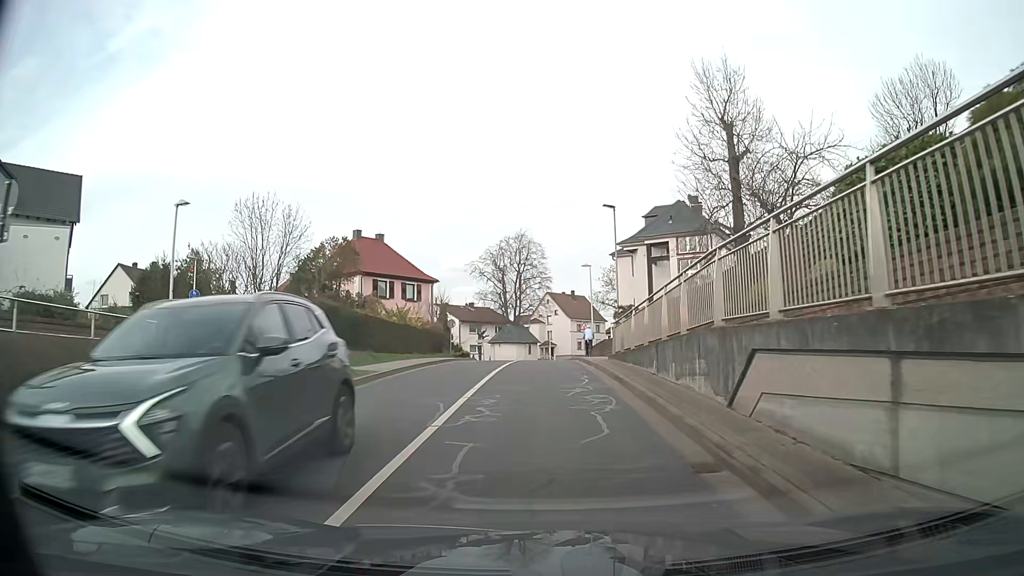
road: unclassified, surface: asphalt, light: Day
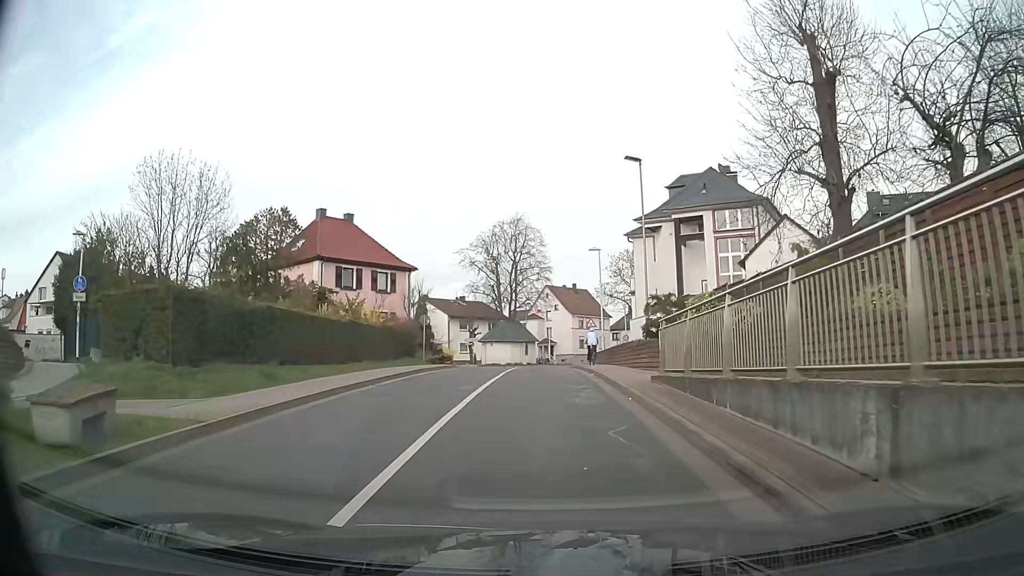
(0.0, +10.0) m; 0°
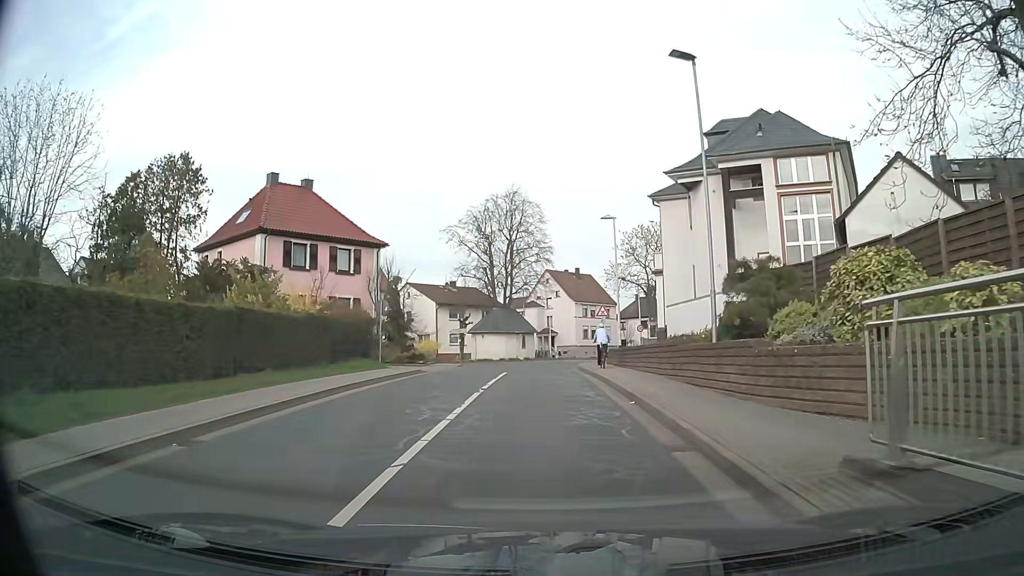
(0.0, +9.8) m; 0°
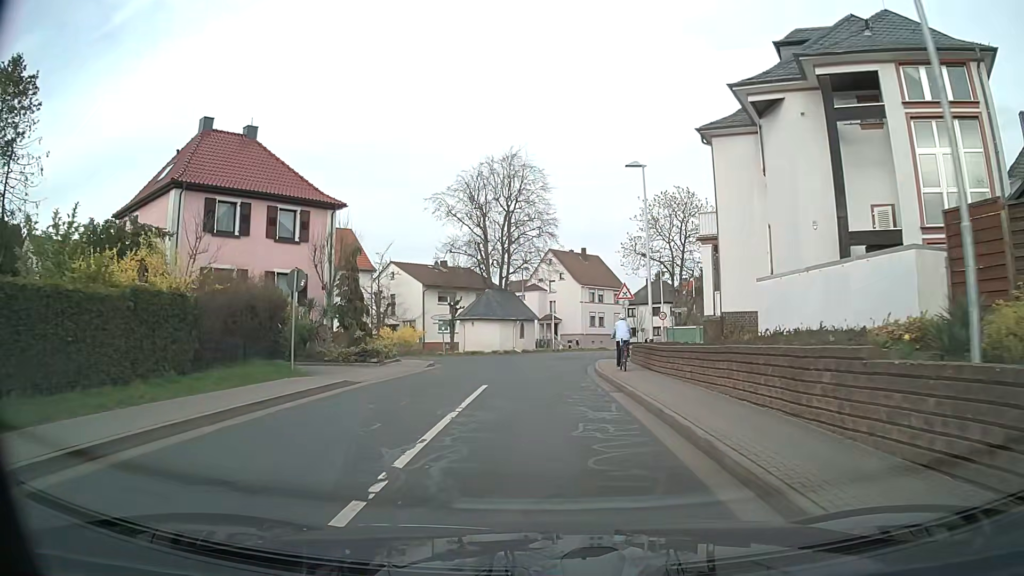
(0.0, +9.8) m; -1°
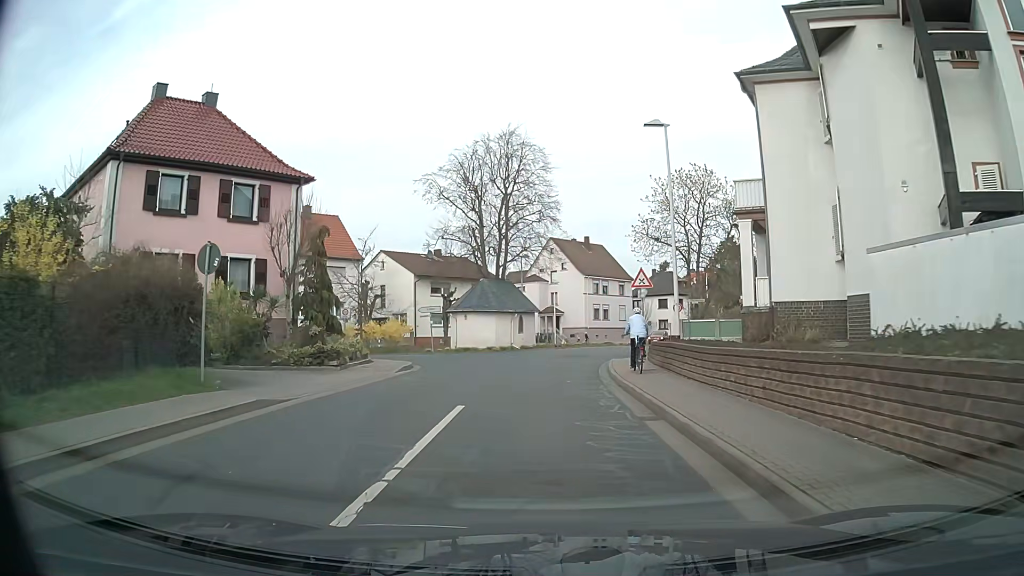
(0.0, +4.9) m; +1°
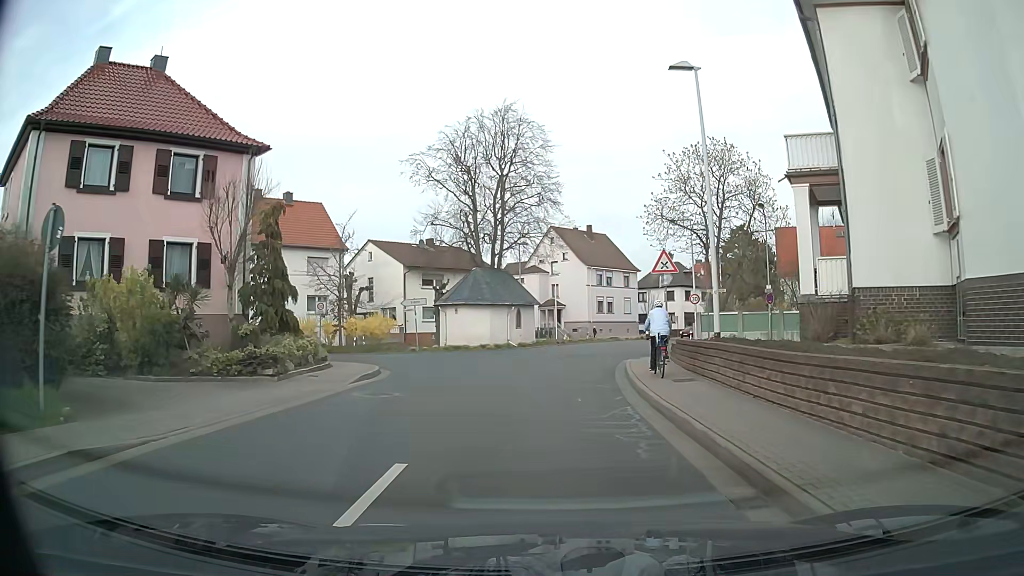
(-0.1, +4.8) m; -1°
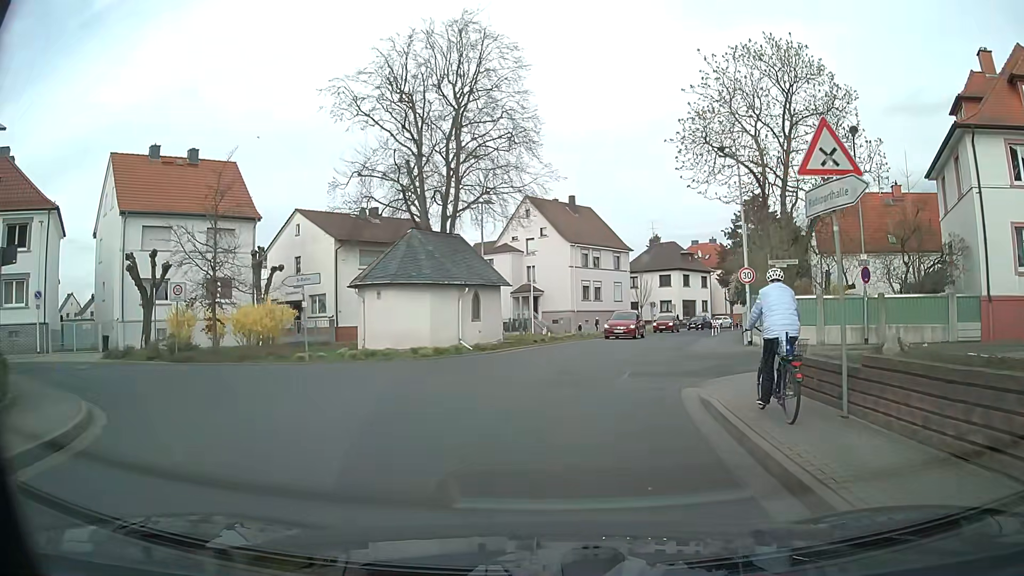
(+0.1, +13.3) m; +2°
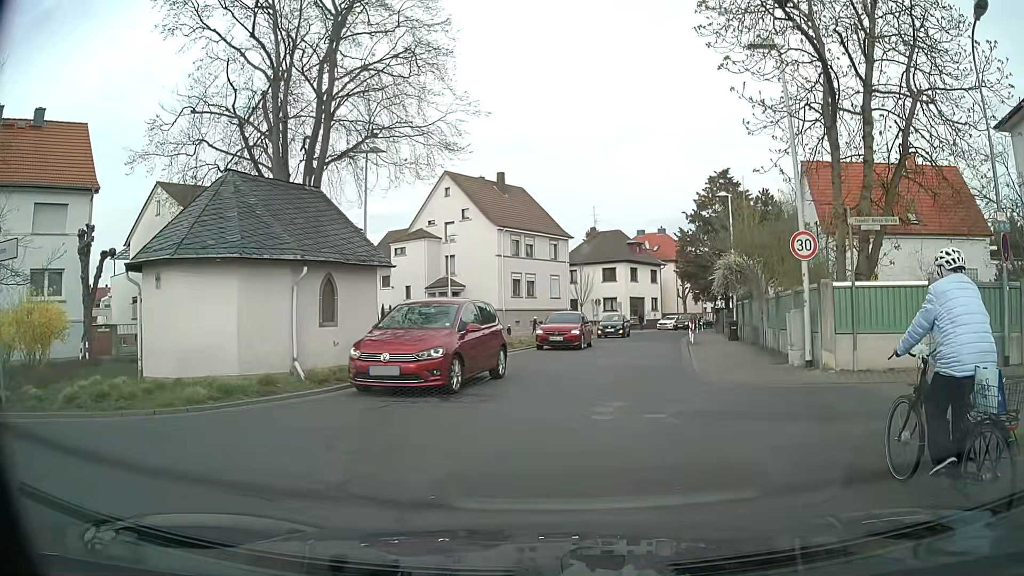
(+0.4, +10.5) m; +4°
